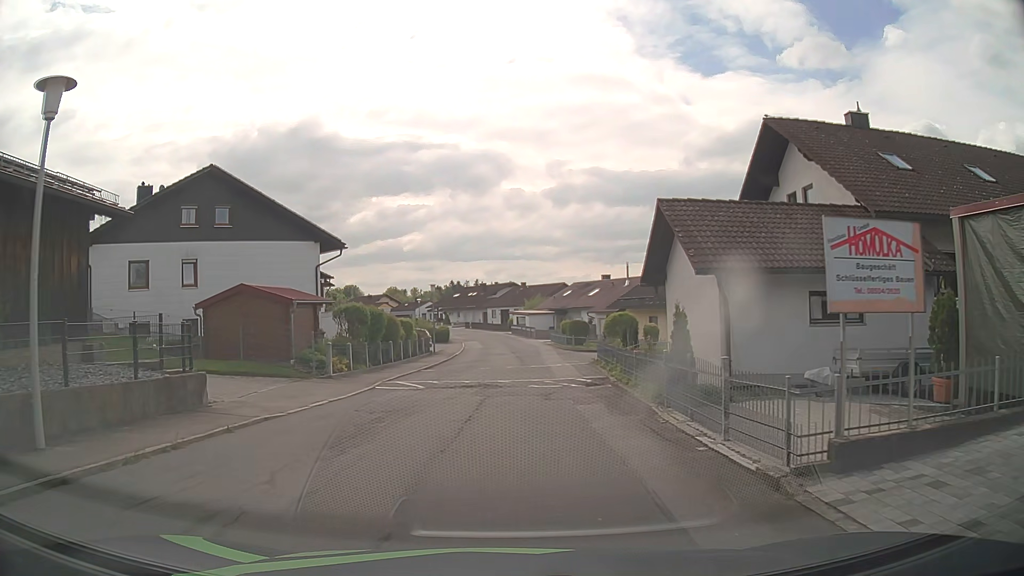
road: residential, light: Day
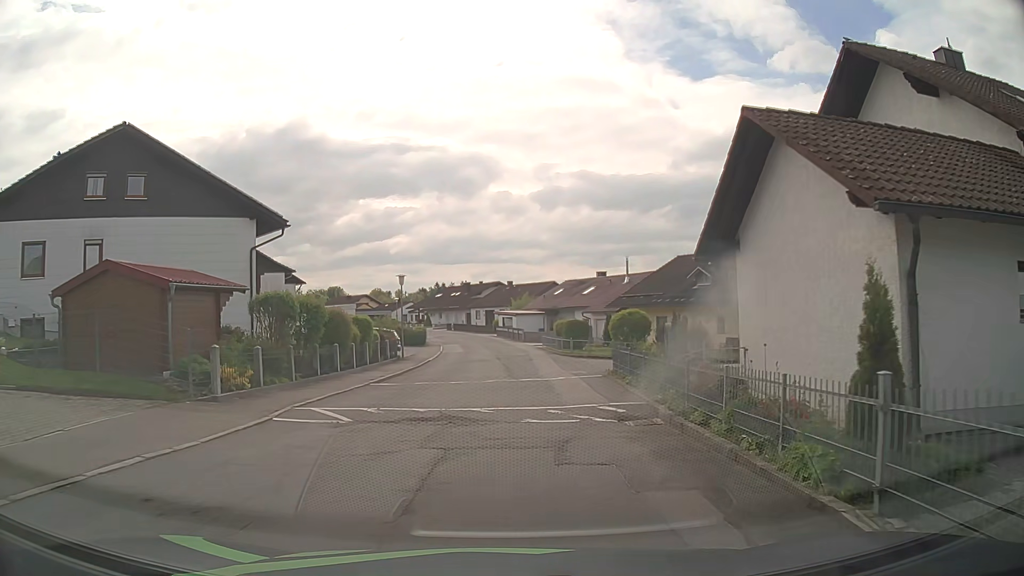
(-0.1, +7.5) m; 0°
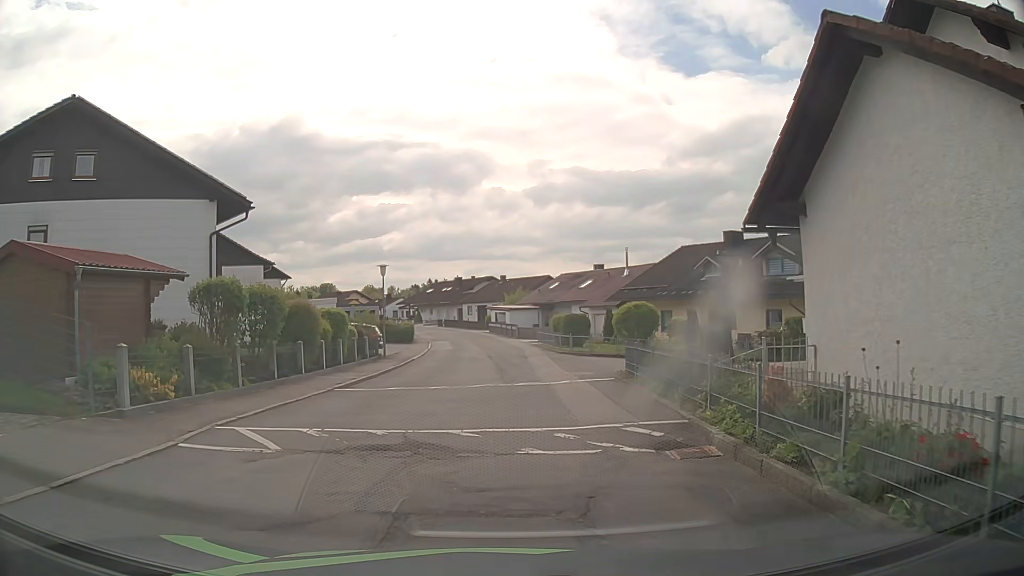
(0.0, +3.3) m; +1°
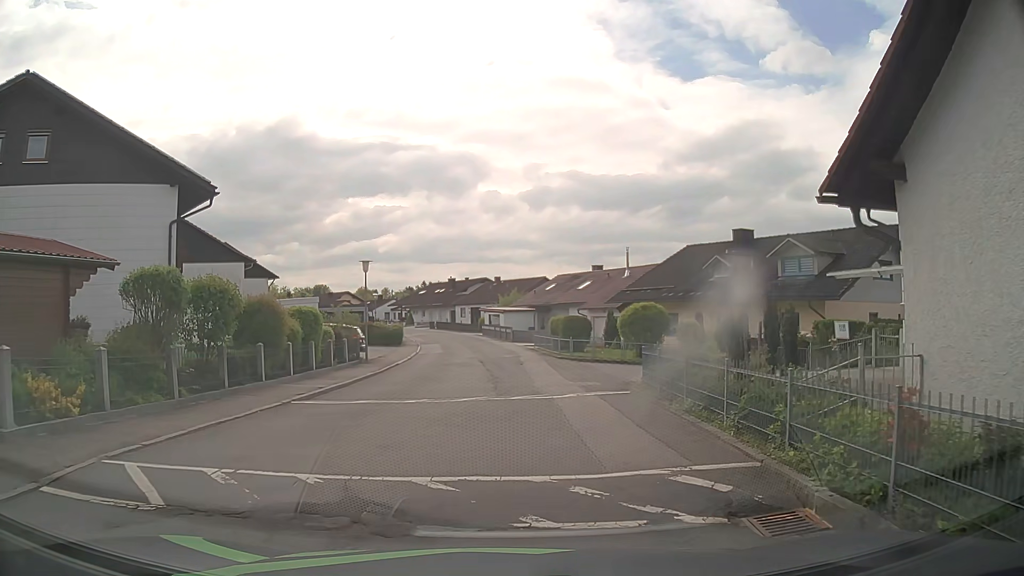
(0.0, +2.8) m; +1°
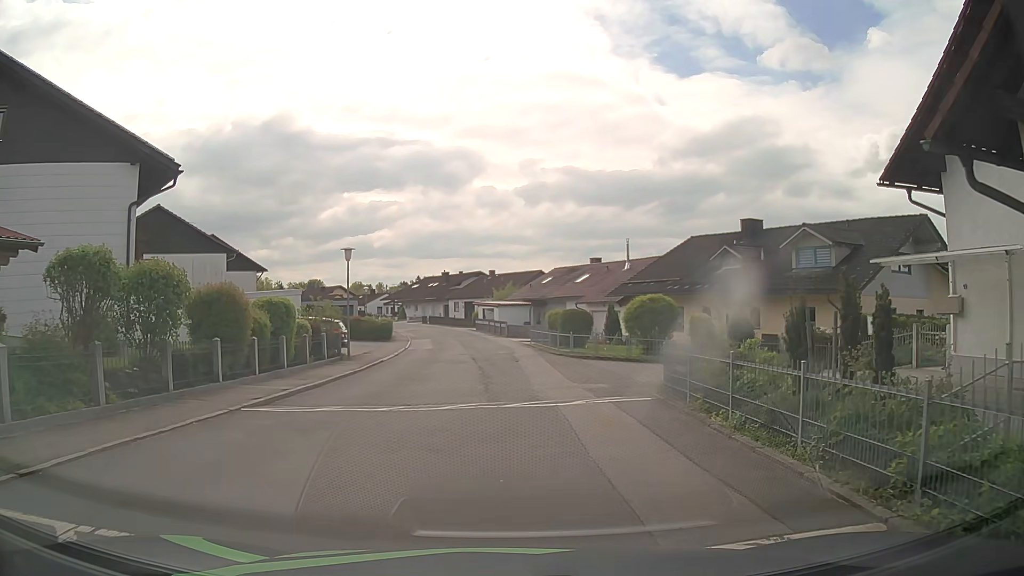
(0.0, +2.3) m; +1°
